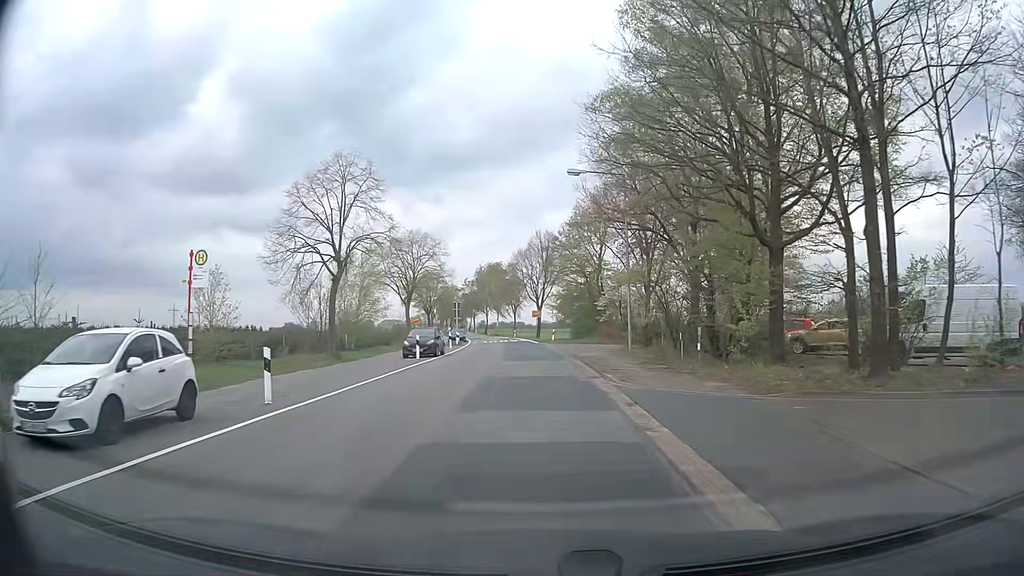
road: secondary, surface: asphalt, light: Day
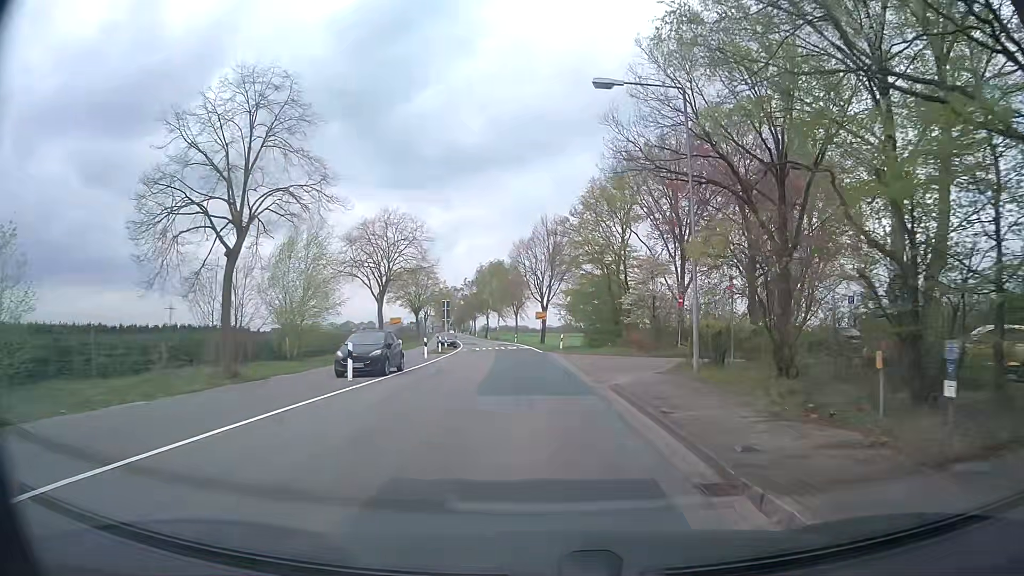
(-0.1, +11.7) m; -1°
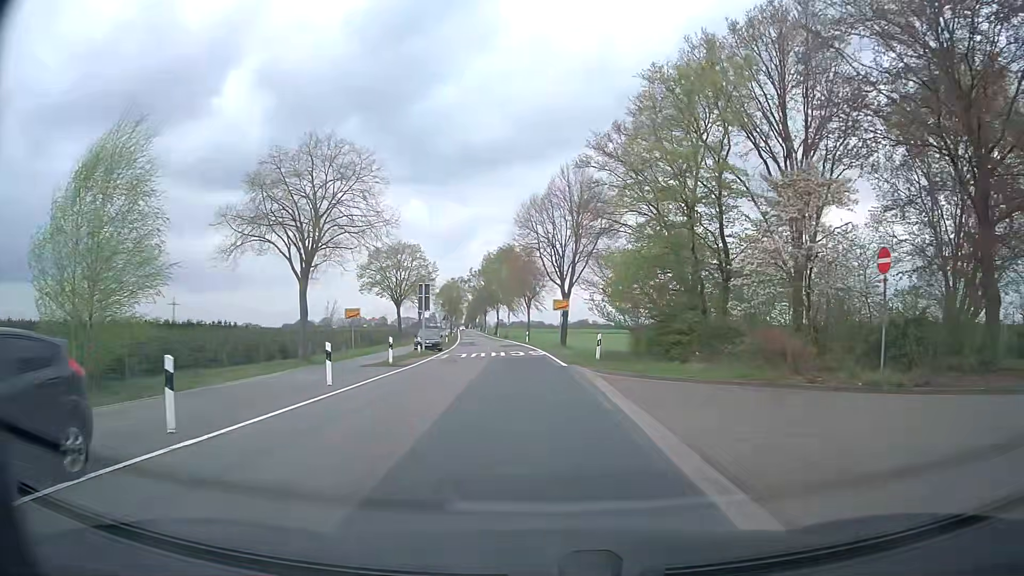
(0.0, +18.3) m; 0°
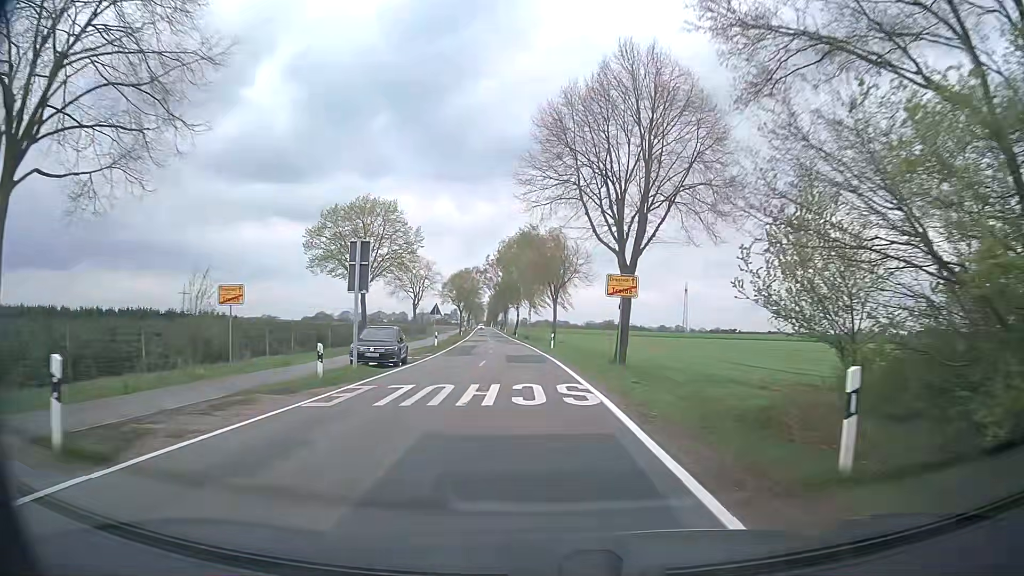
(-0.5, +20.1) m; -2°
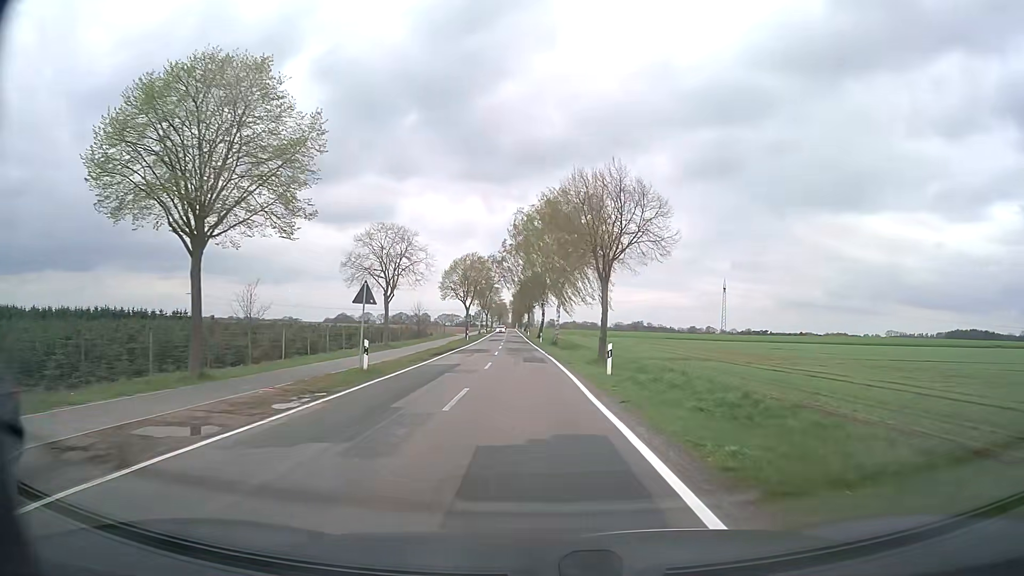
(-0.4, +24.0) m; -2°
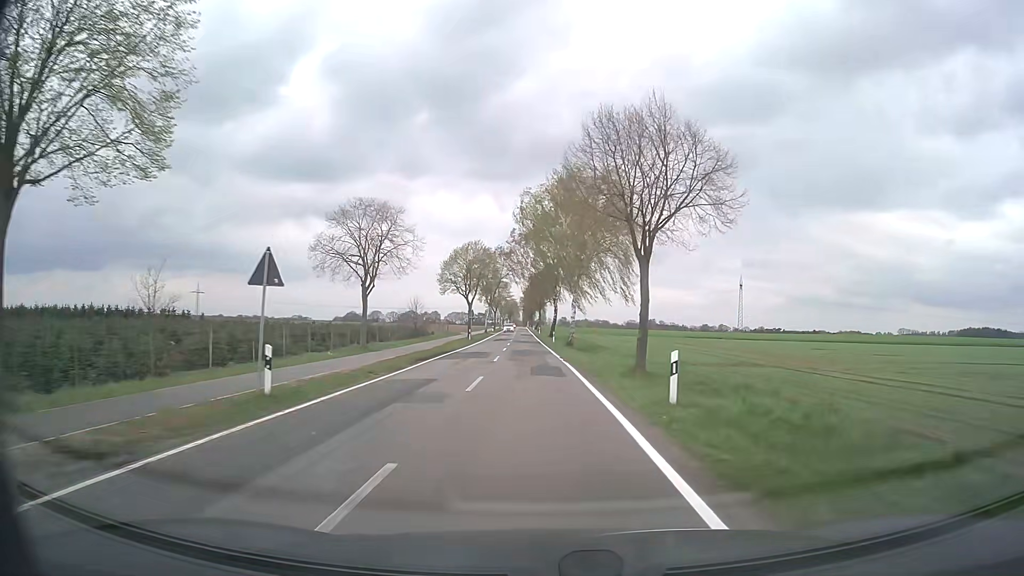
(-0.1, +8.9) m; -1°
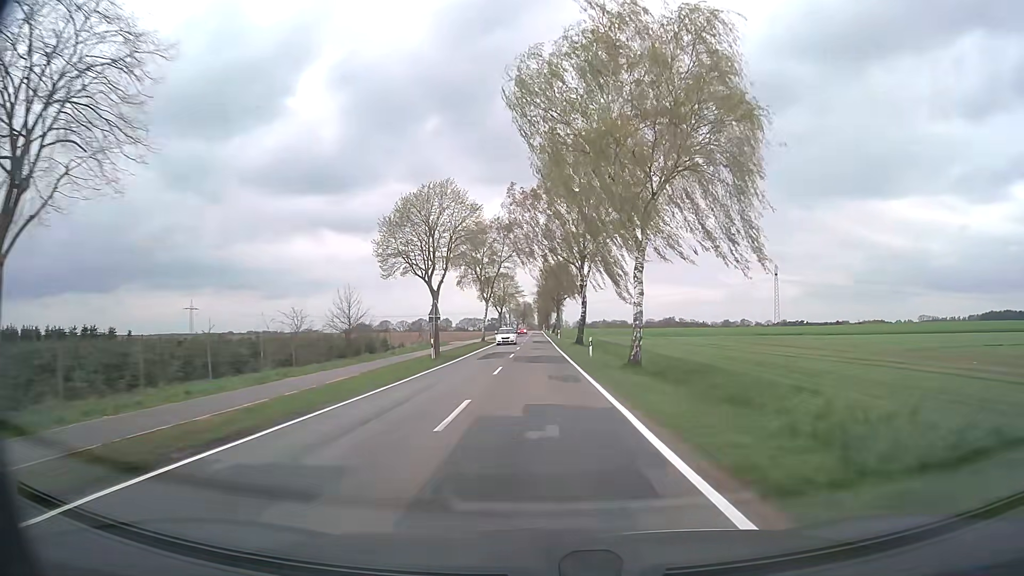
(-0.4, +29.8) m; -1°
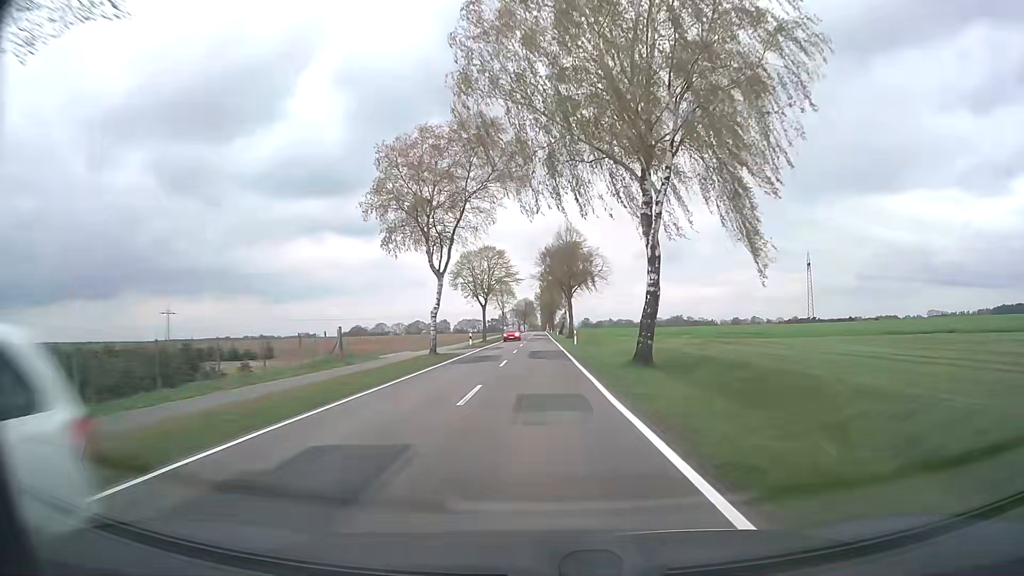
(-0.3, +33.8) m; -1°
(0, +10) (0, +20) (0, +30) (0, +40) (0, +50) (0, +60) (0, +70) (0, +80) (0, +90) (0, +100) m
